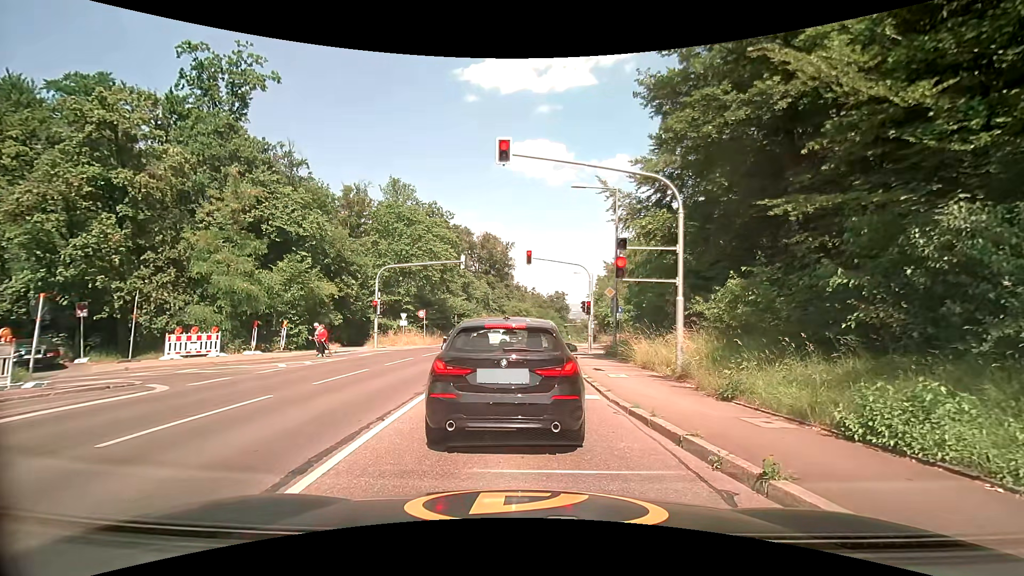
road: secondary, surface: asphalt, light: Day
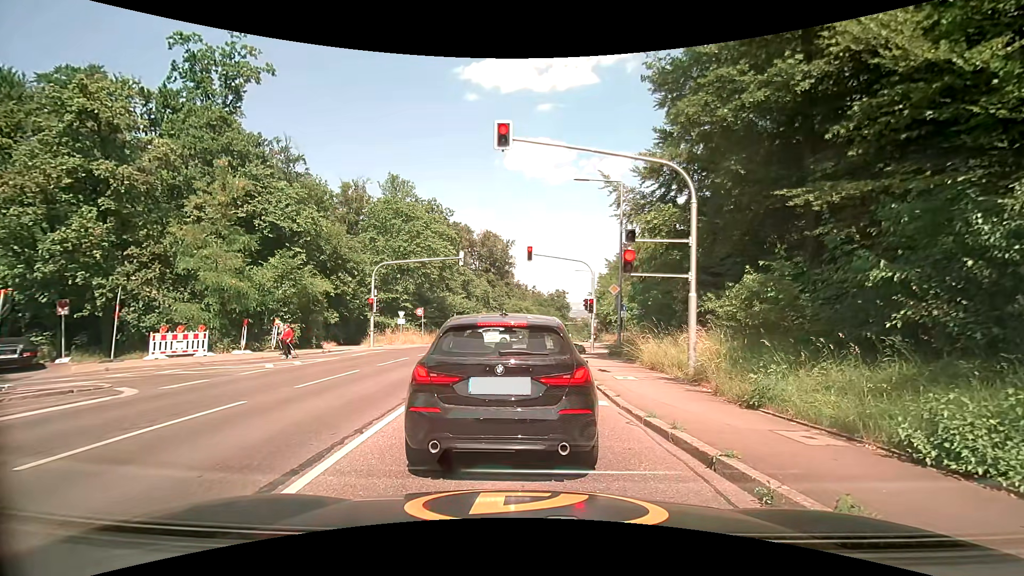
(0.0, +0.9) m; 0°
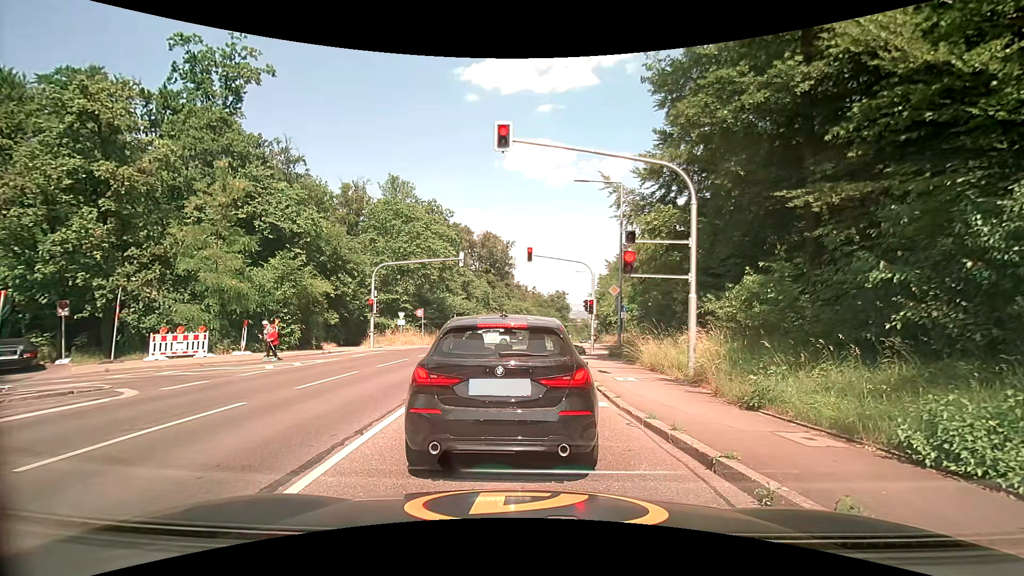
(0.0, 0.0) m; 0°
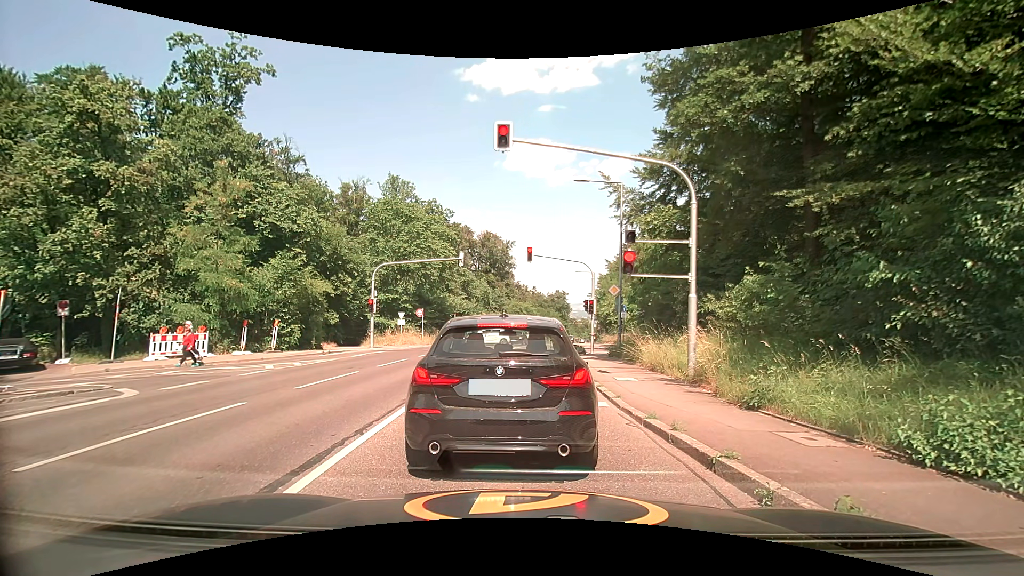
(0.0, +0.1) m; 0°
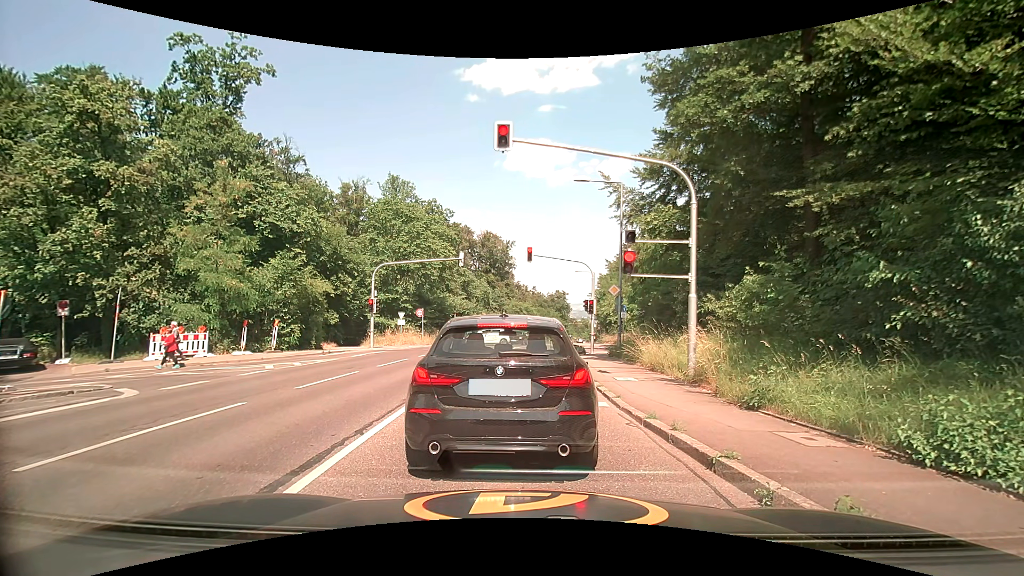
(0.0, 0.0) m; 0°
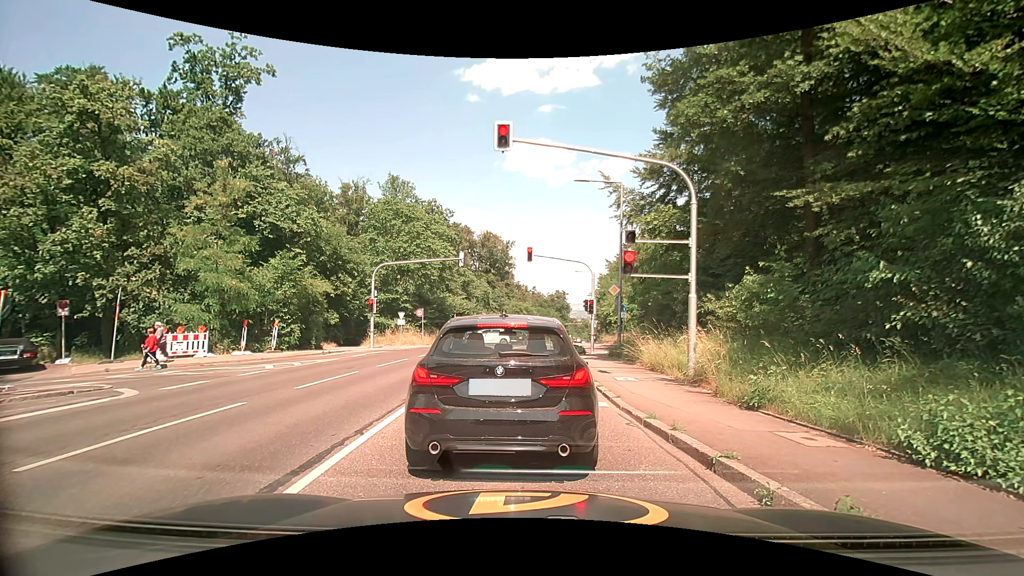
(0.0, 0.0) m; 0°
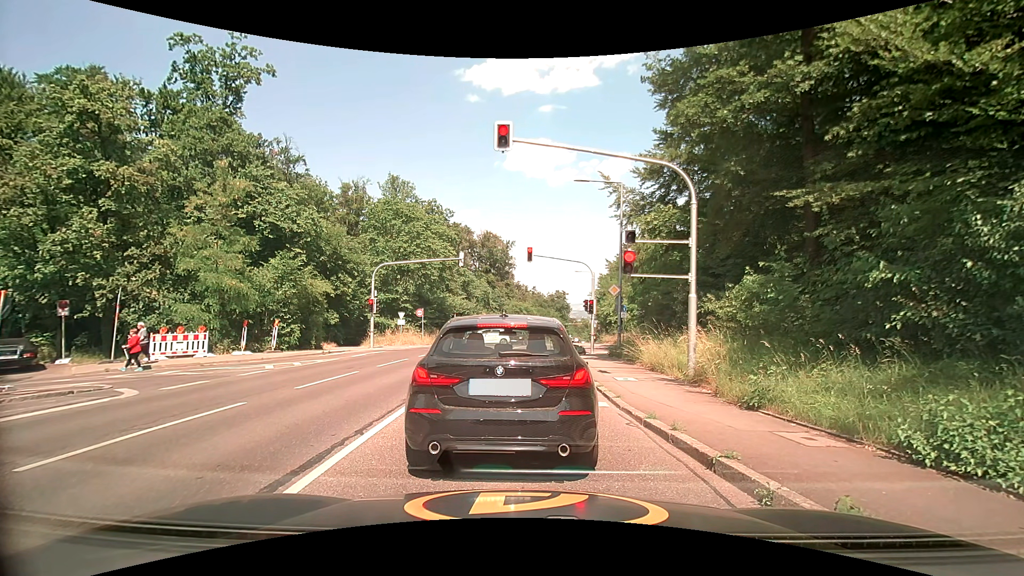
(0.0, 0.0) m; 0°
